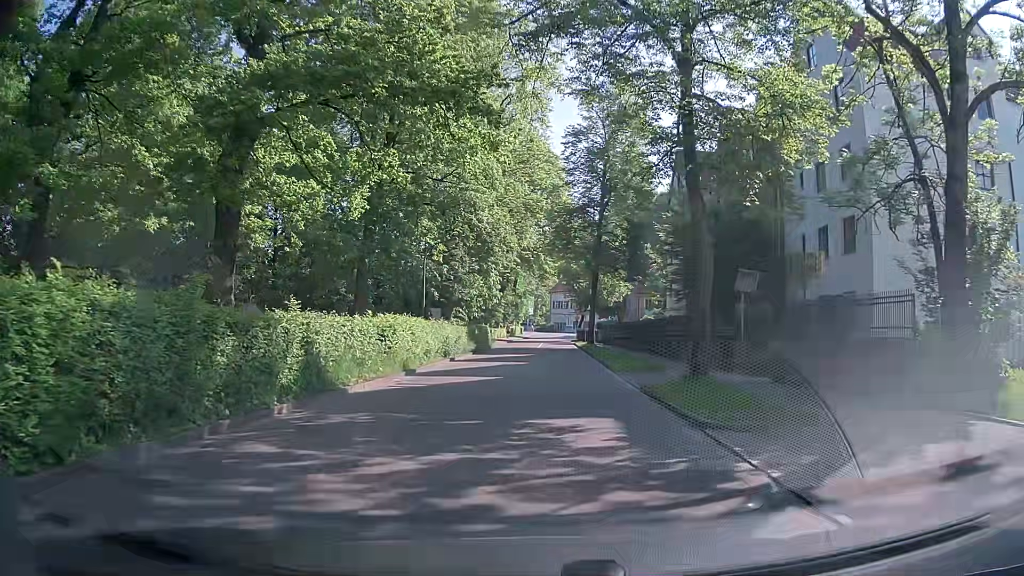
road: residential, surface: asphalt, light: Day
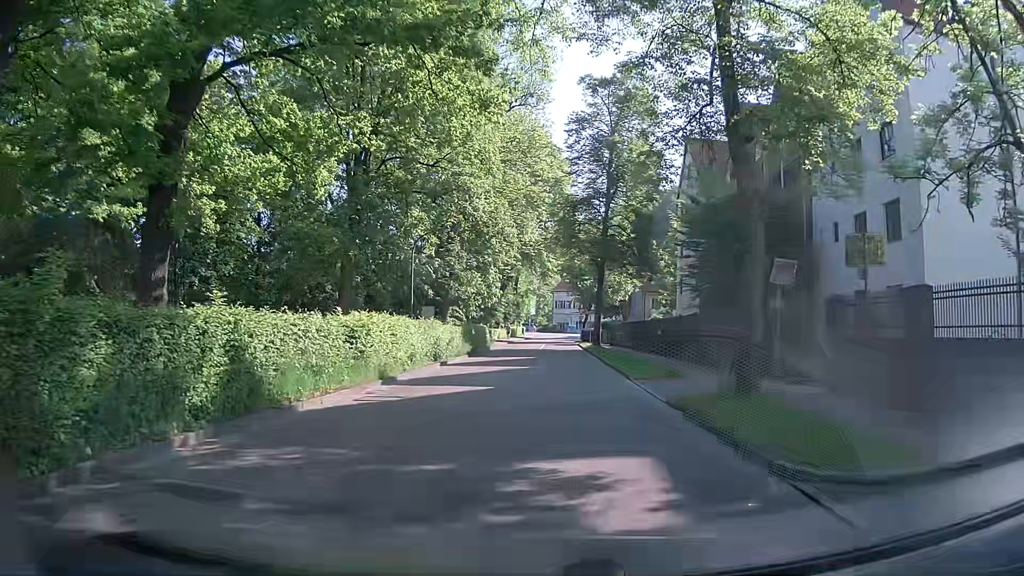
(0.0, +3.3) m; 0°
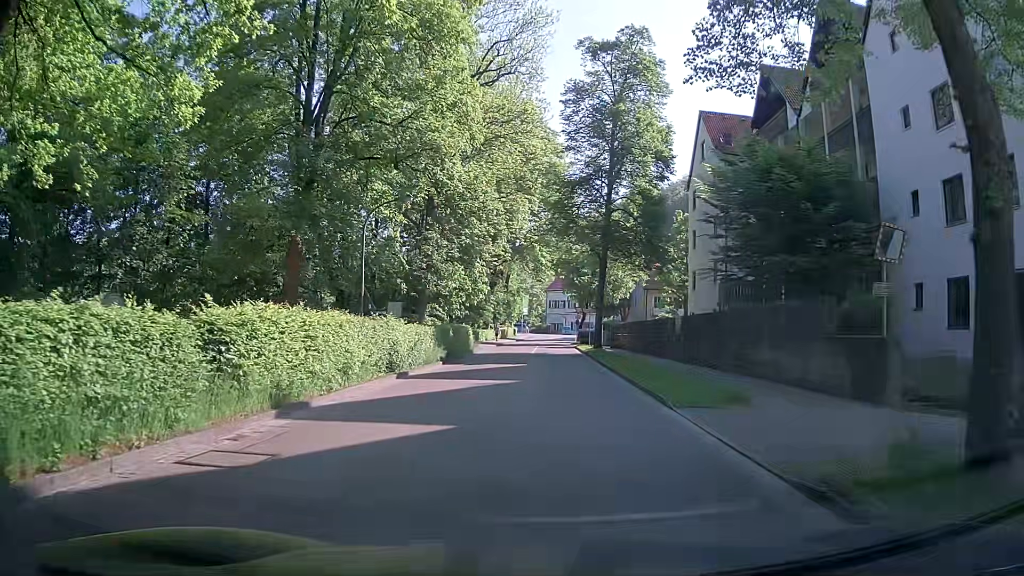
(0.0, +6.7) m; +1°
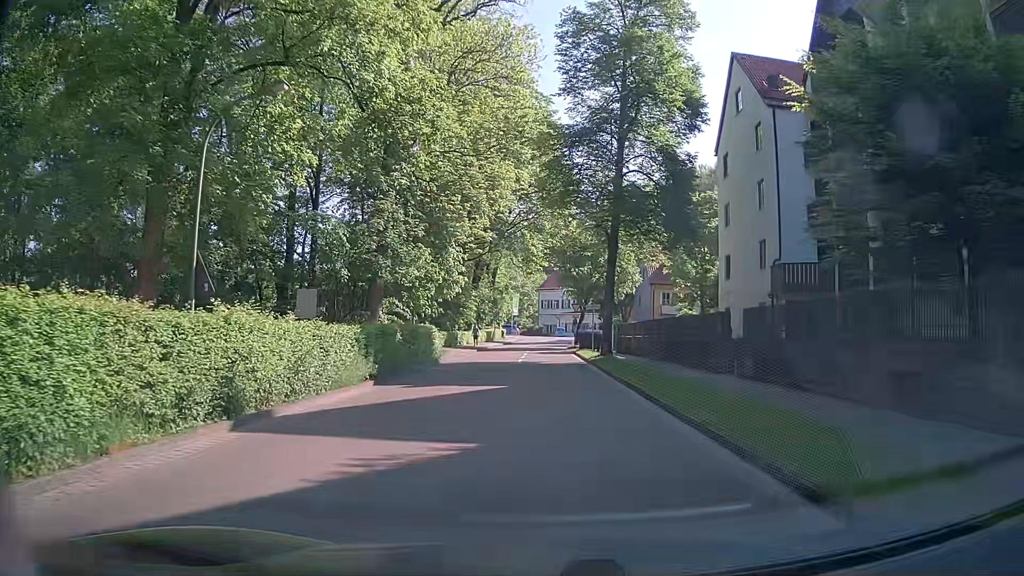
(+0.1, +10.2) m; +2°
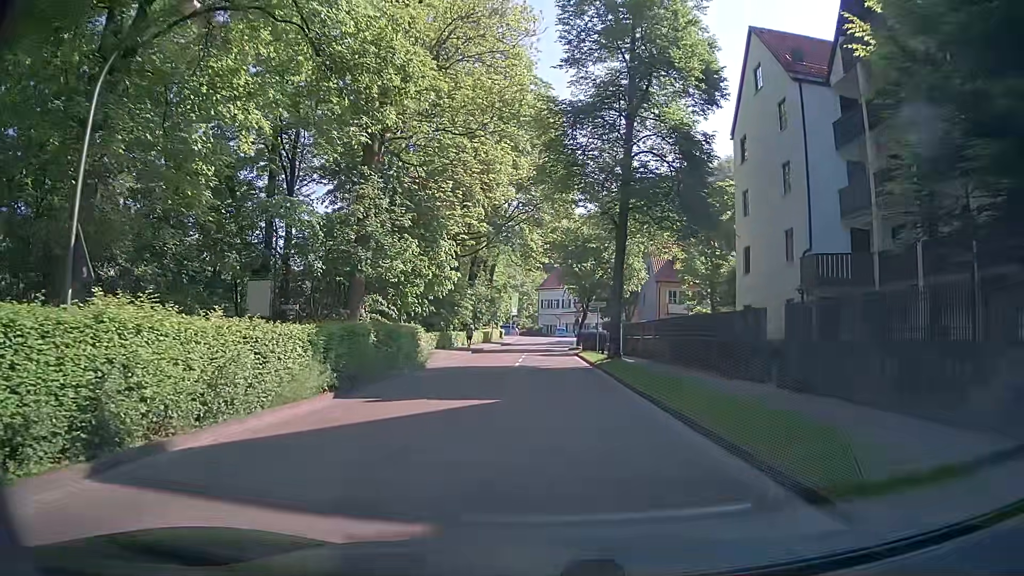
(-0.1, +3.4) m; -2°
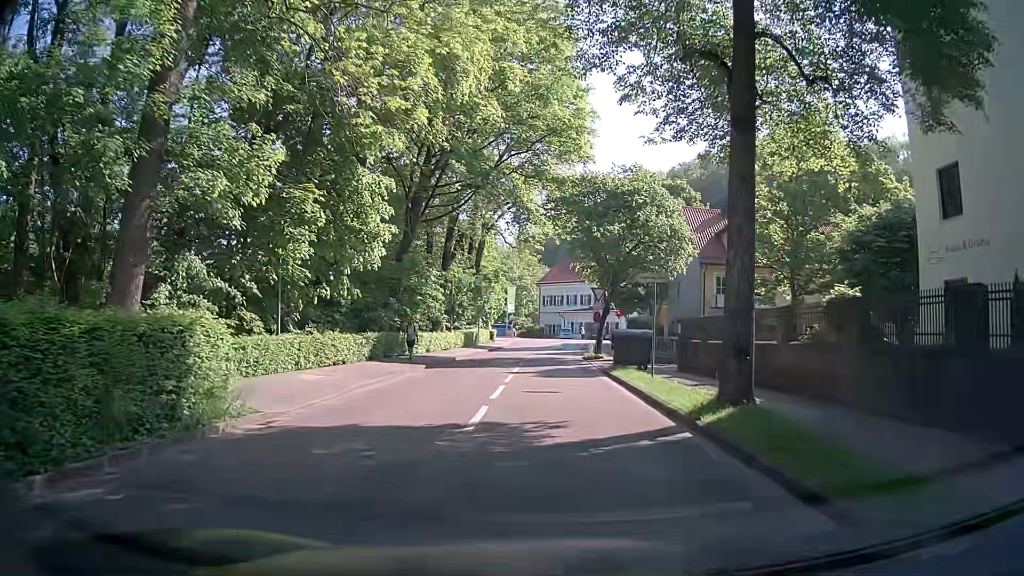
(+0.1, +17.2) m; 0°
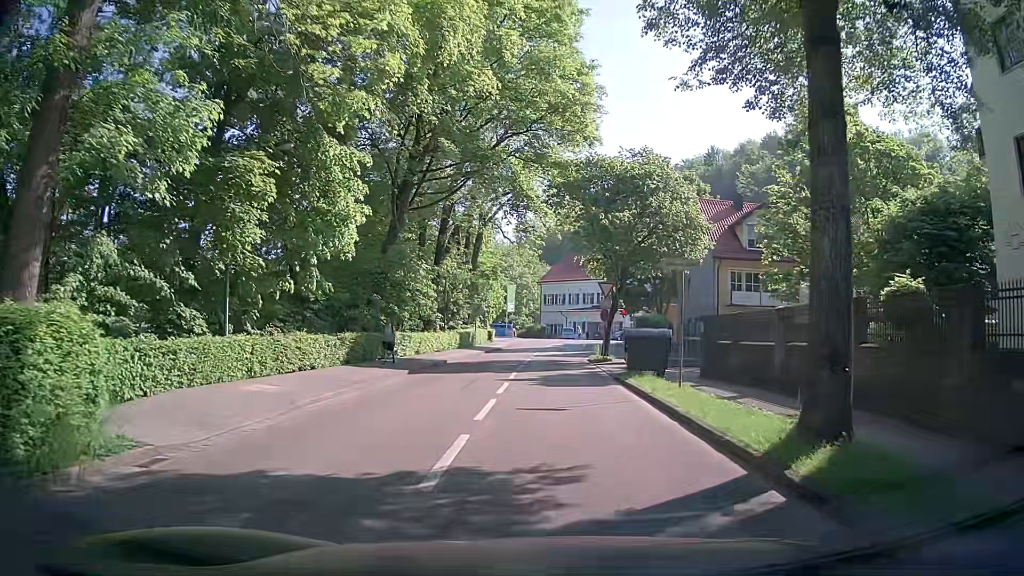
(0.0, +3.4) m; -1°
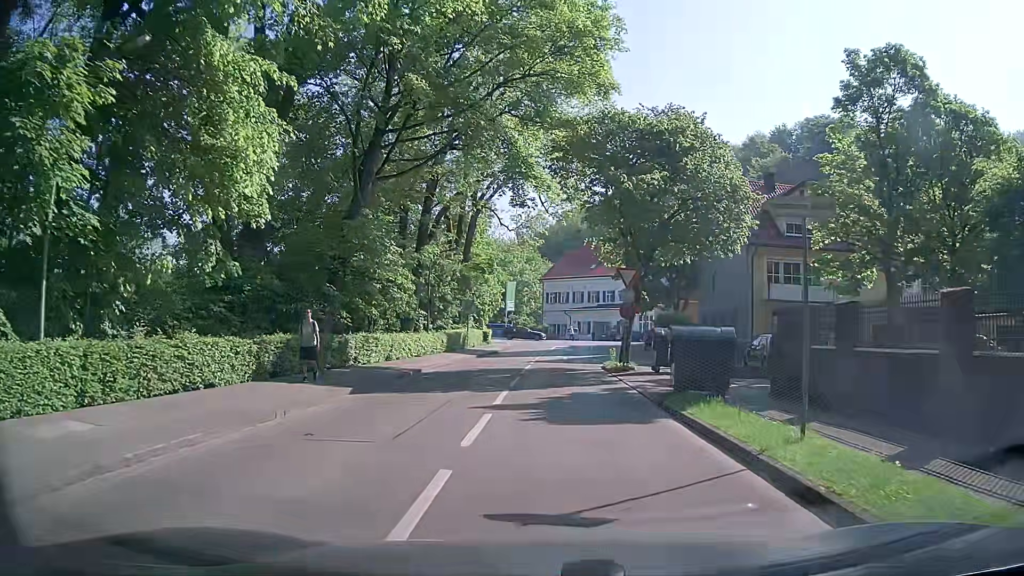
(+0.1, +6.9) m; -2°
